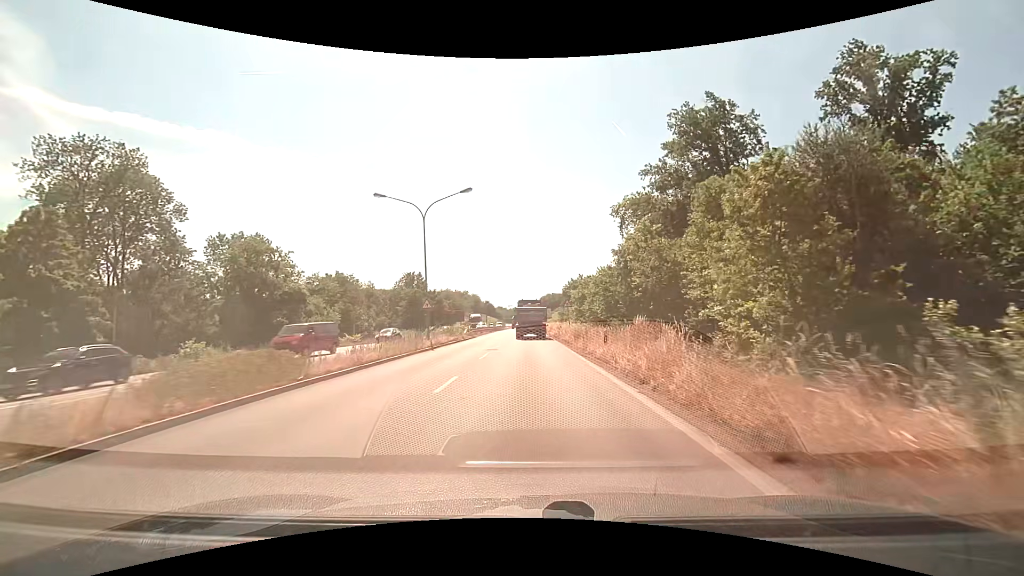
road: primary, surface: asphalt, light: Day
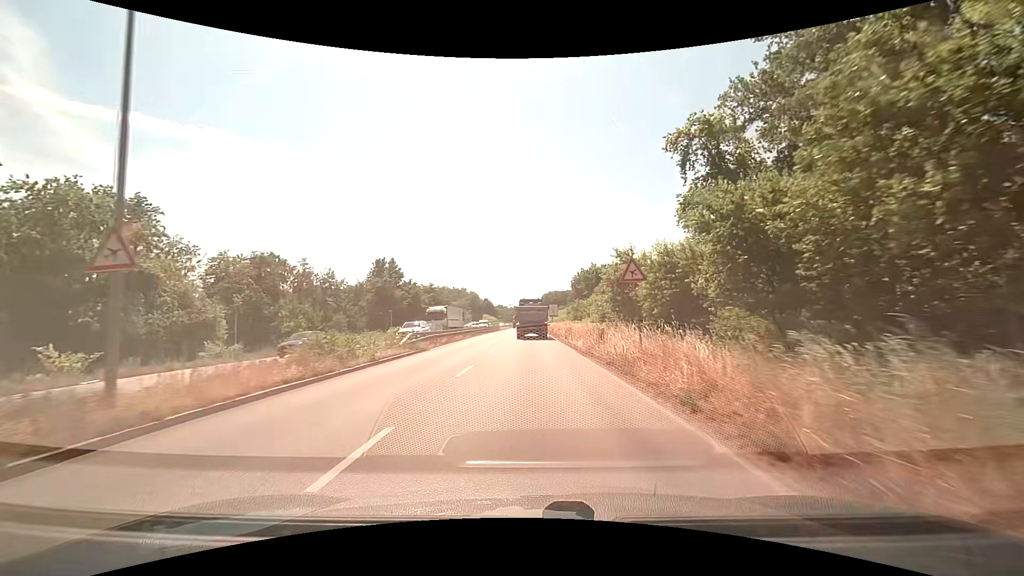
(-0.1, +24.5) m; 0°
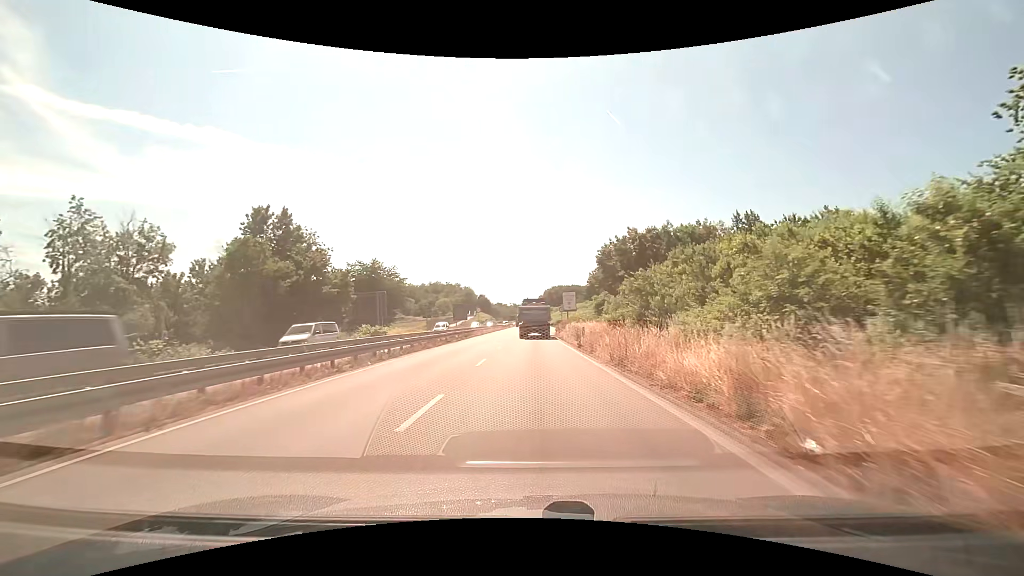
(-0.2, +42.4) m; 0°
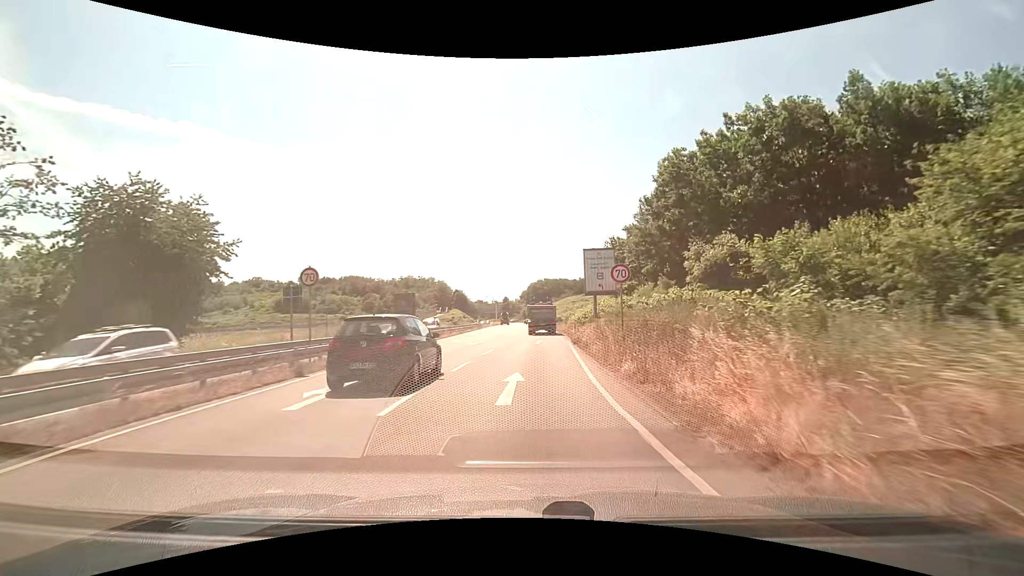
(+0.2, +41.0) m; +2°
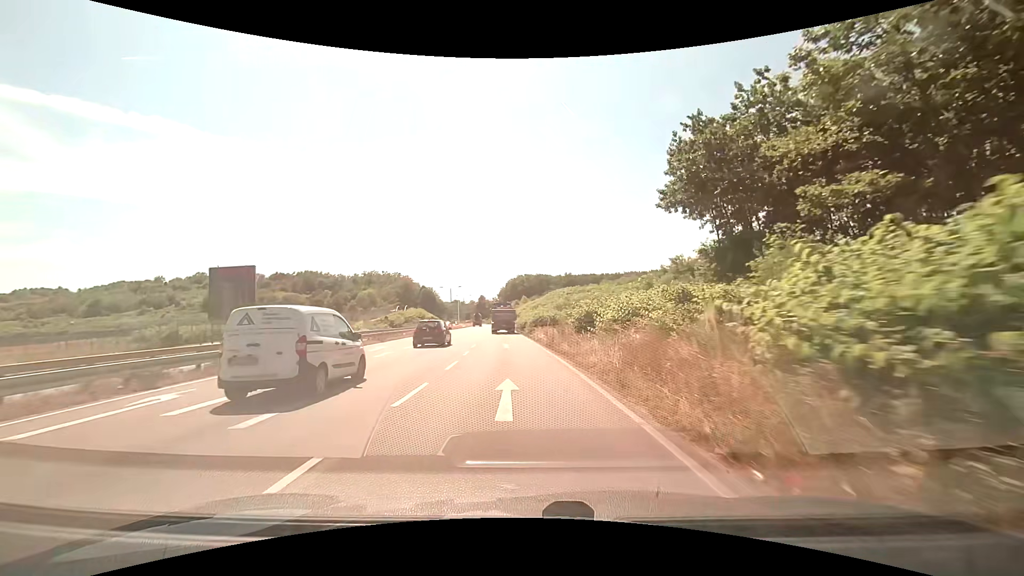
(+1.4, +41.2) m; +3°
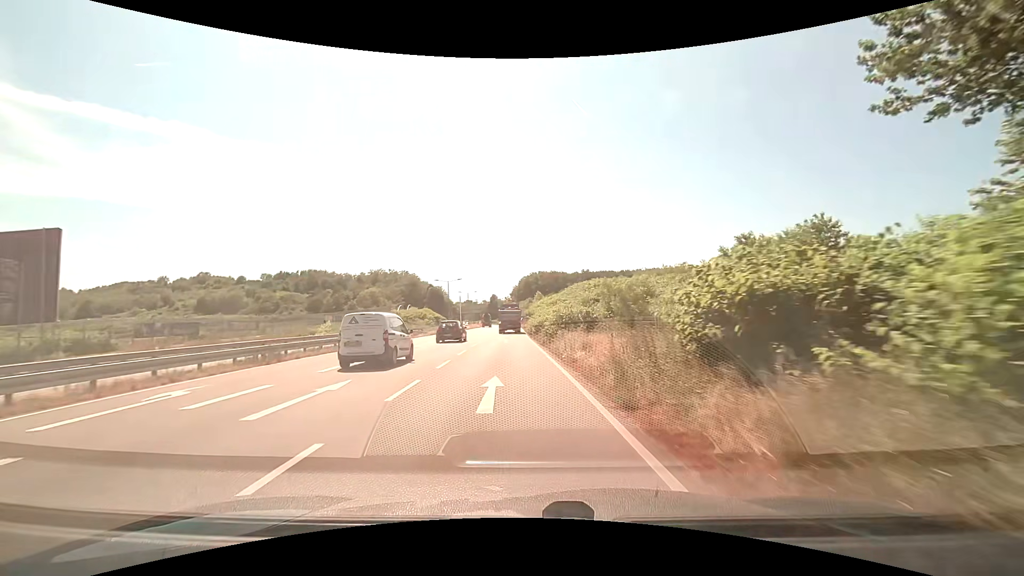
(-0.2, +17.5) m; -2°
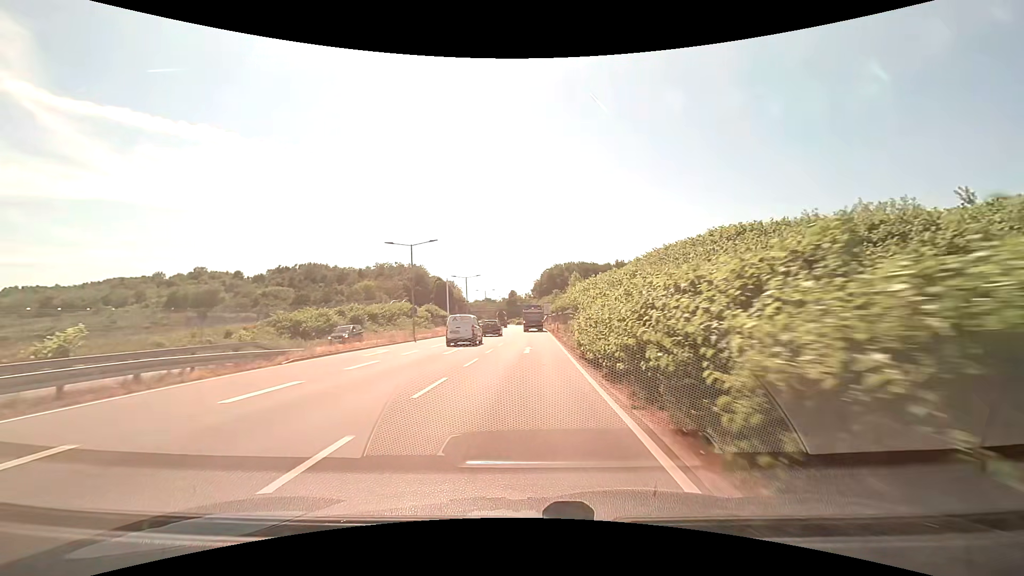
(-1.0, +35.9) m; -2°
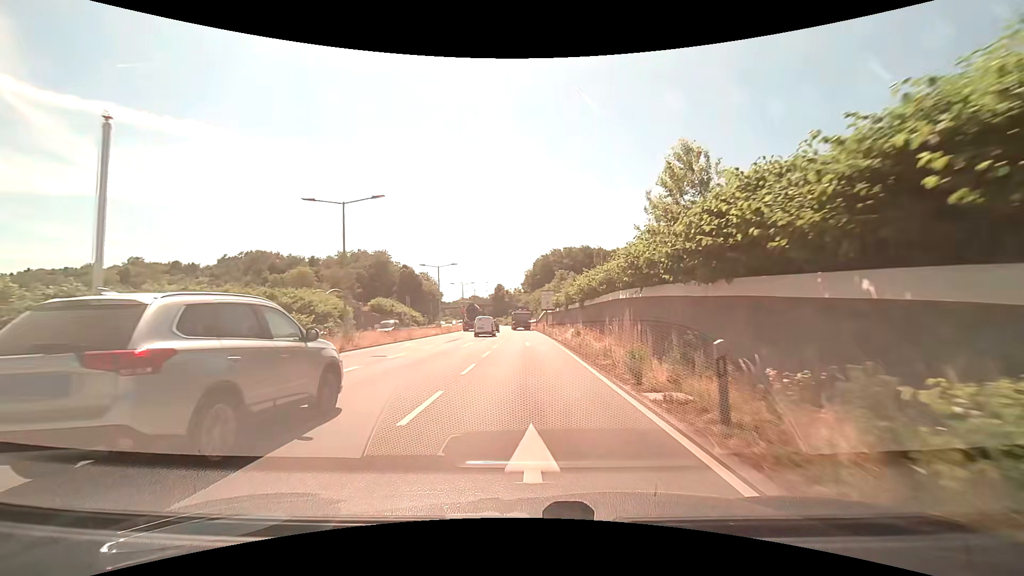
(+0.1, +44.5) m; +1°
(0, +10) (0, +20) (0, +30) (0, +40) (0, +50) (0, +60) (-1, +70) (-1, +80) (-2, +90) (-2, +100) m
